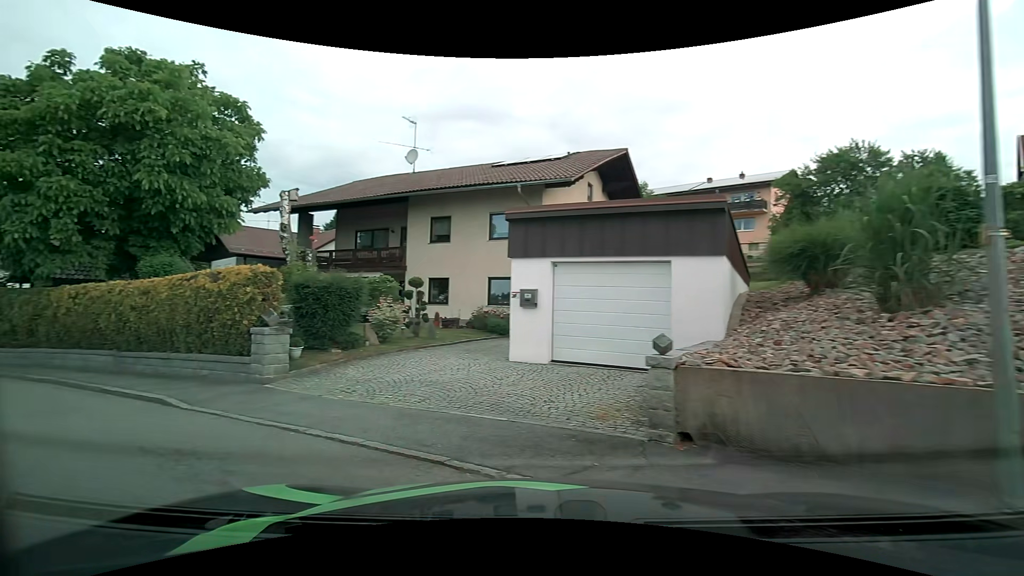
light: Day
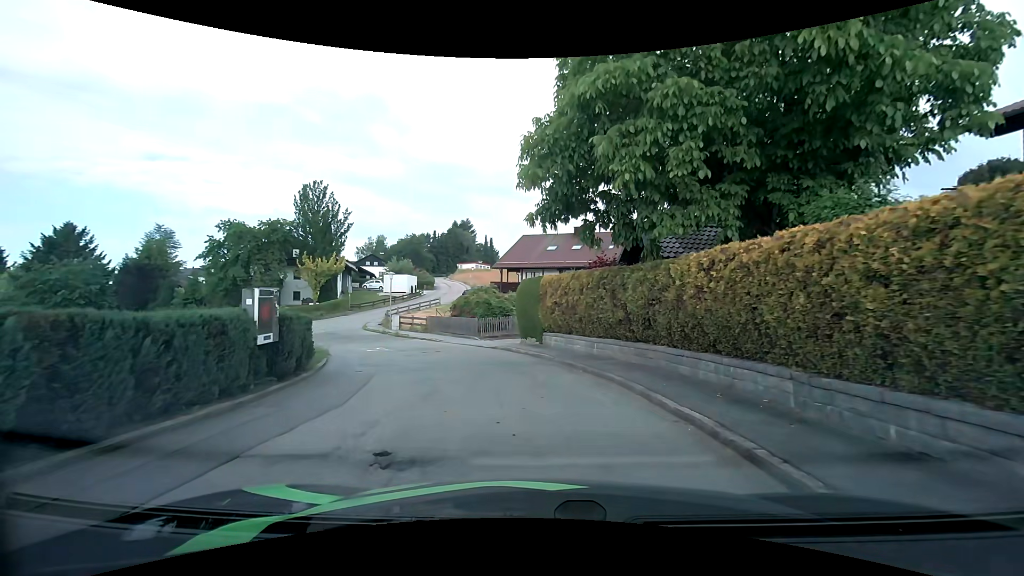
(-6.0, +8.3) m; -56°
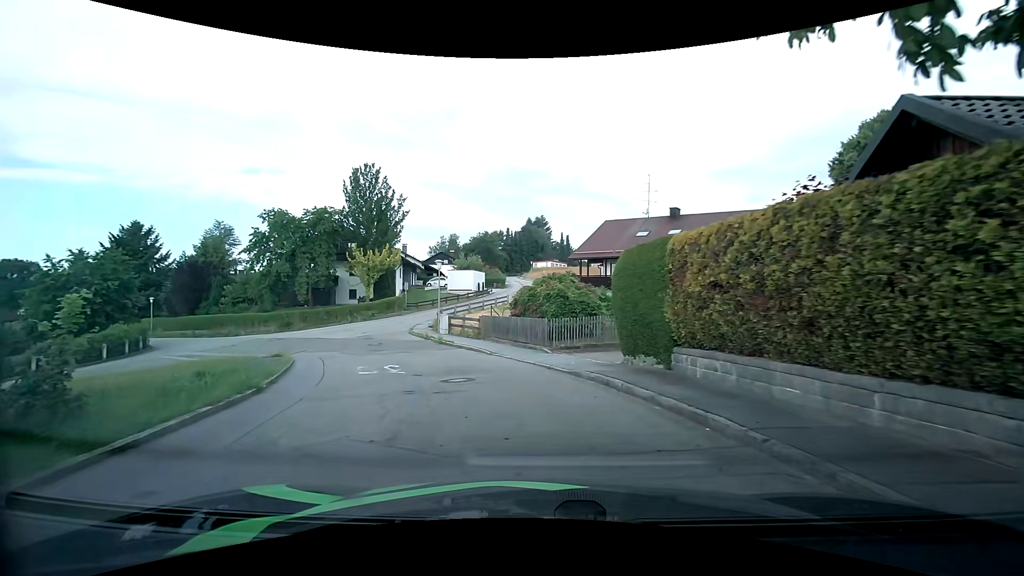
(-0.4, +9.7) m; -7°
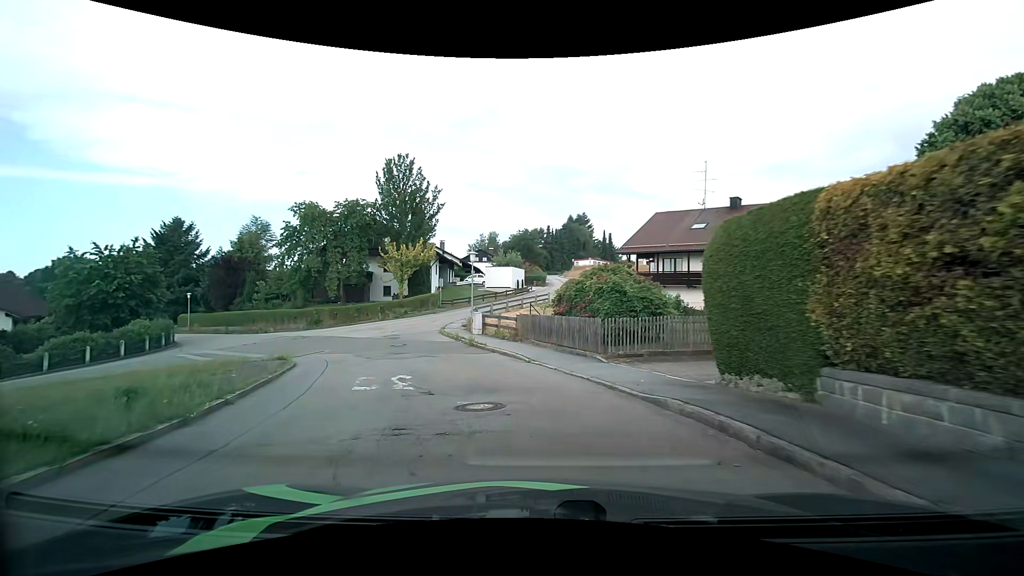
(-0.2, +3.5) m; -5°
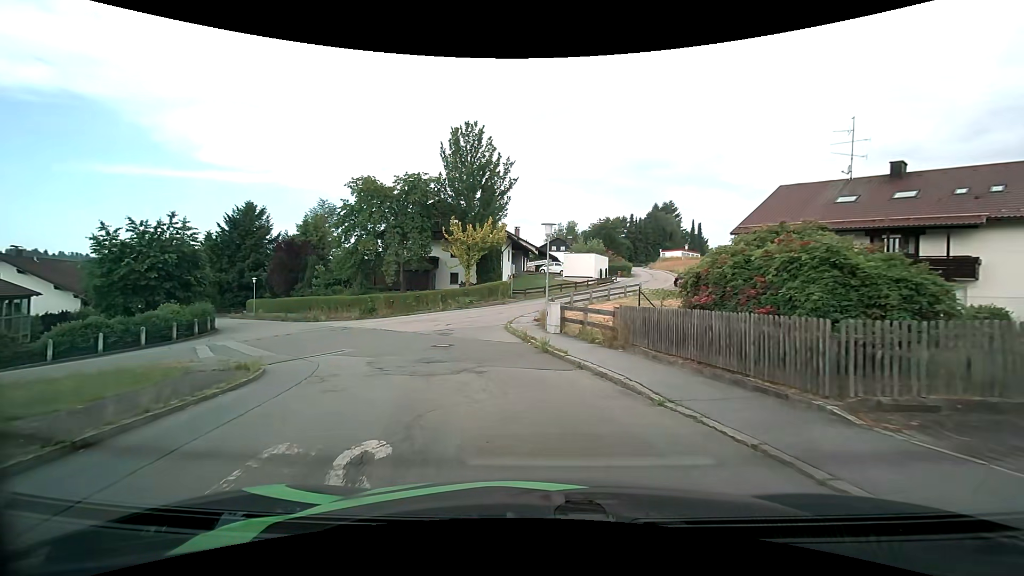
(-0.7, +7.0) m; -10°
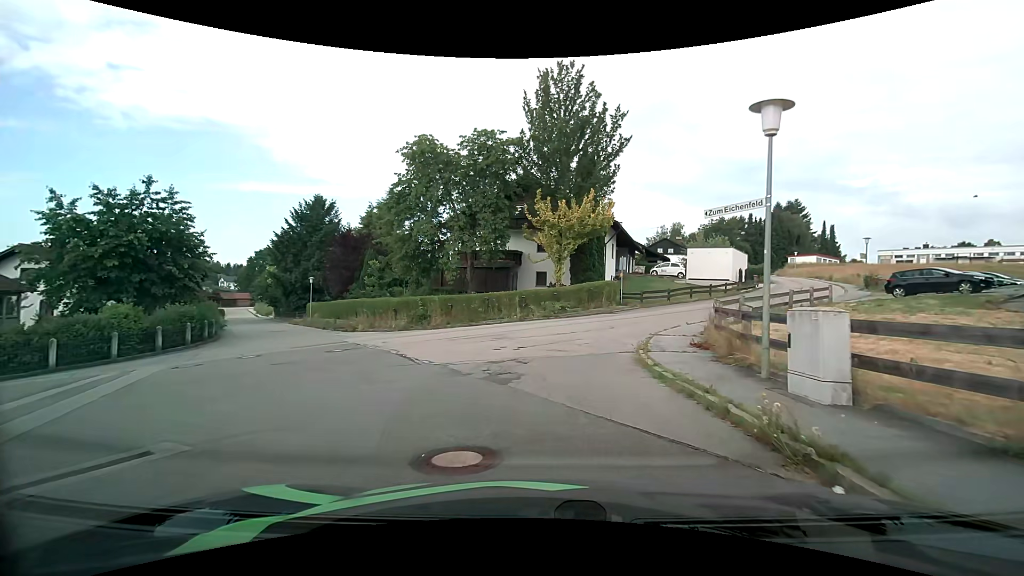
(-1.2, +12.1) m; -10°
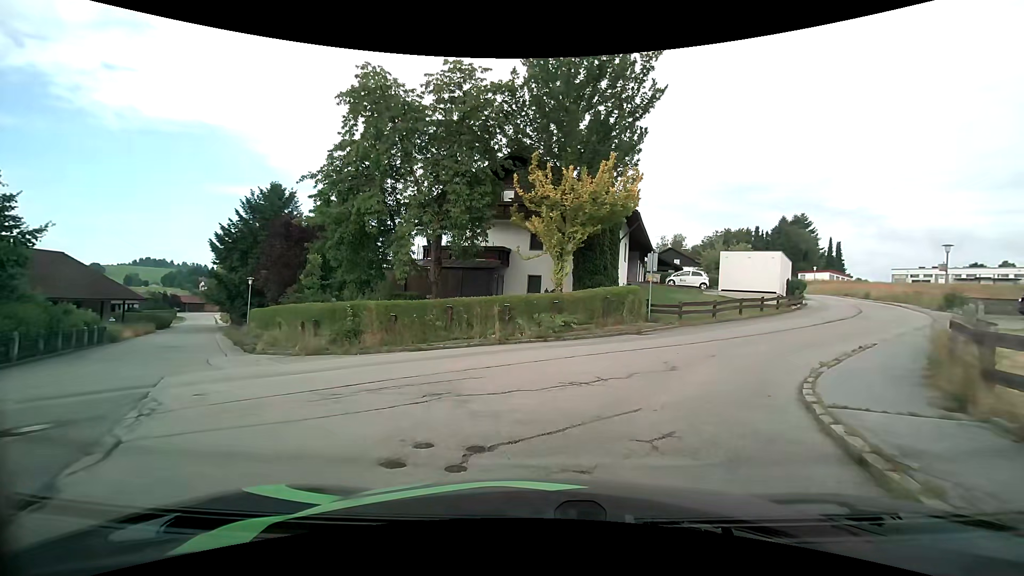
(-0.1, +9.3) m; +3°
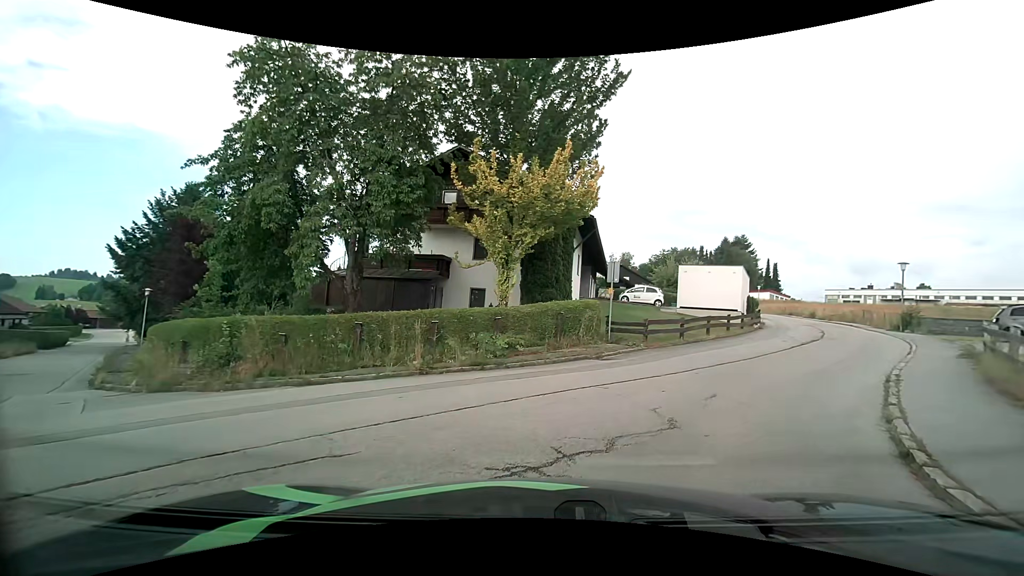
(0.0, +3.8) m; +4°
(+3, +9) (+8, +18) (+14, +26) (+19, +35) (+23, +44) (+26, +53) (+28, +63) (+30, +73) (+32, +83) (+34, +93) m
